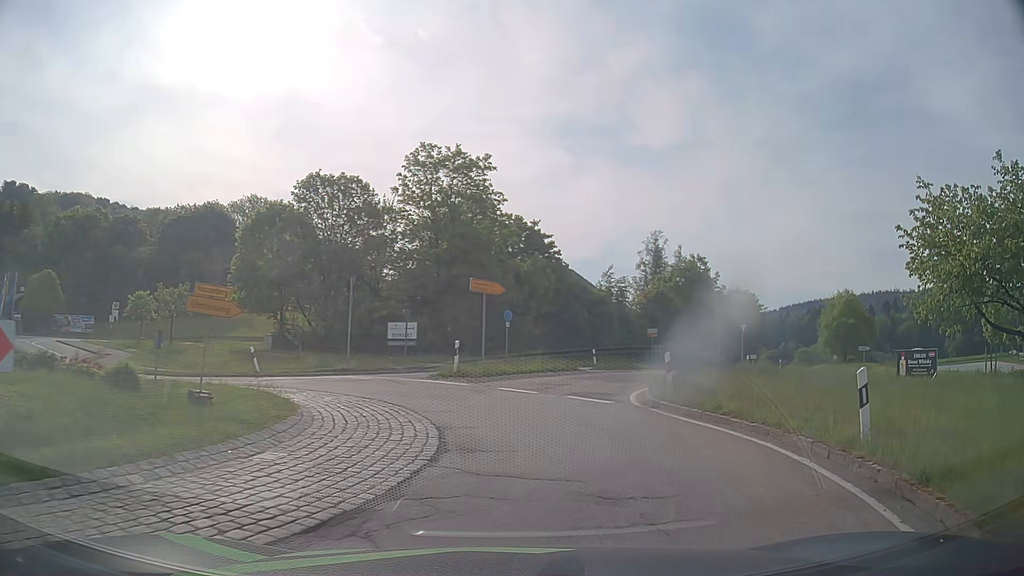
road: secondary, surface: asphalt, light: Day
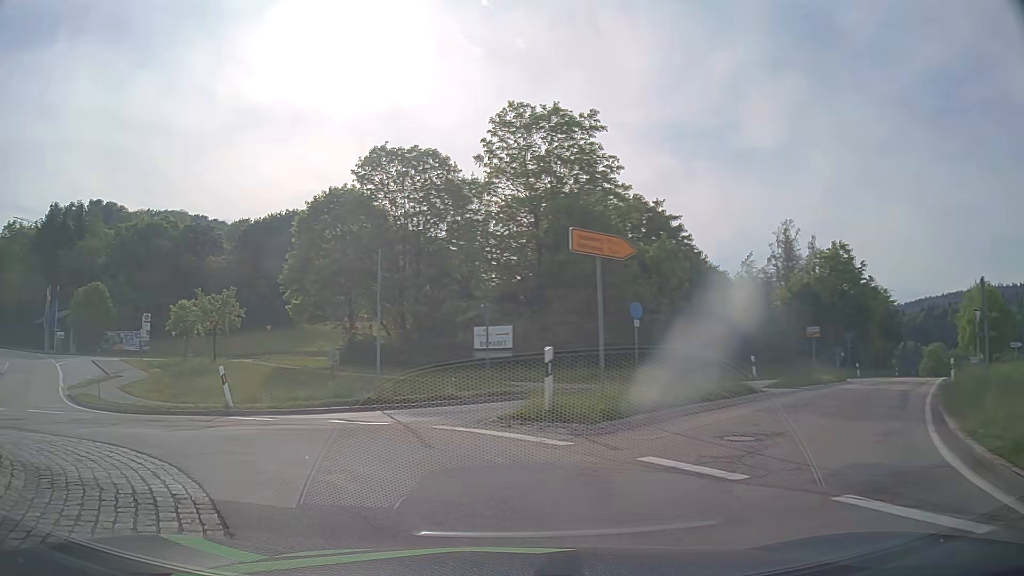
(+0.2, +11.2) m; -9°
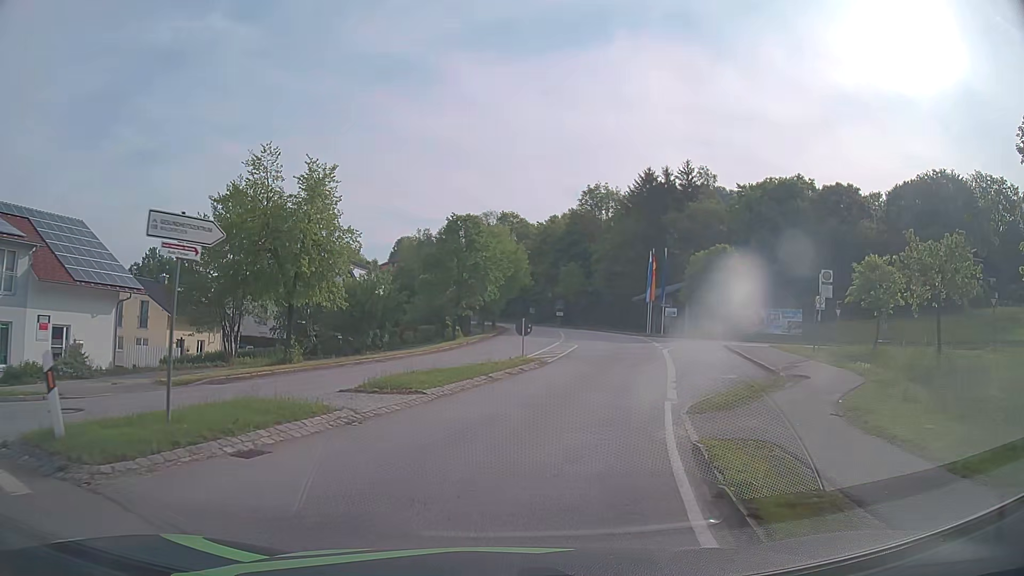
(-10.8, +15.9) m; -54°
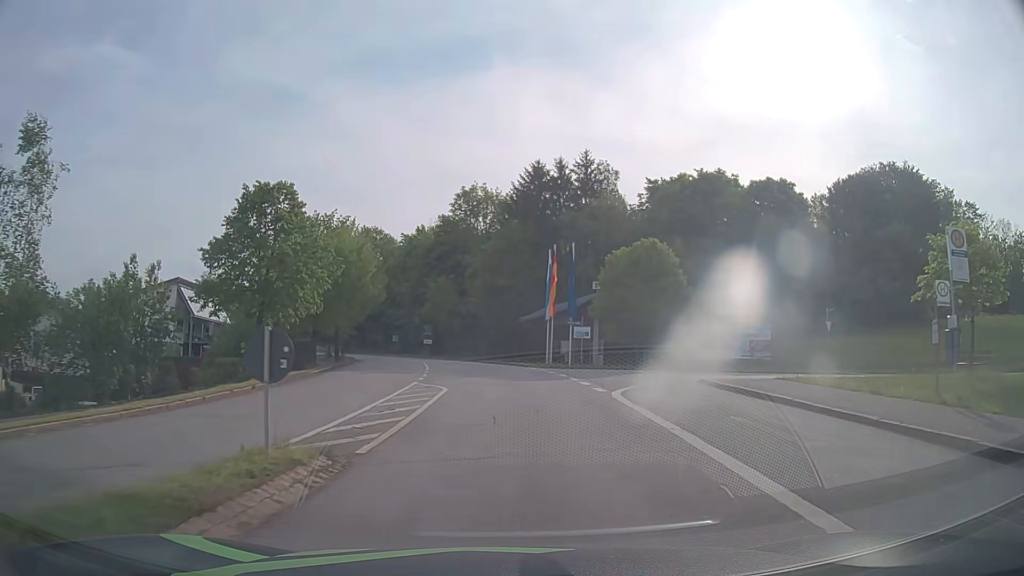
(+1.5, +16.3) m; +10°
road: tertiary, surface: paved
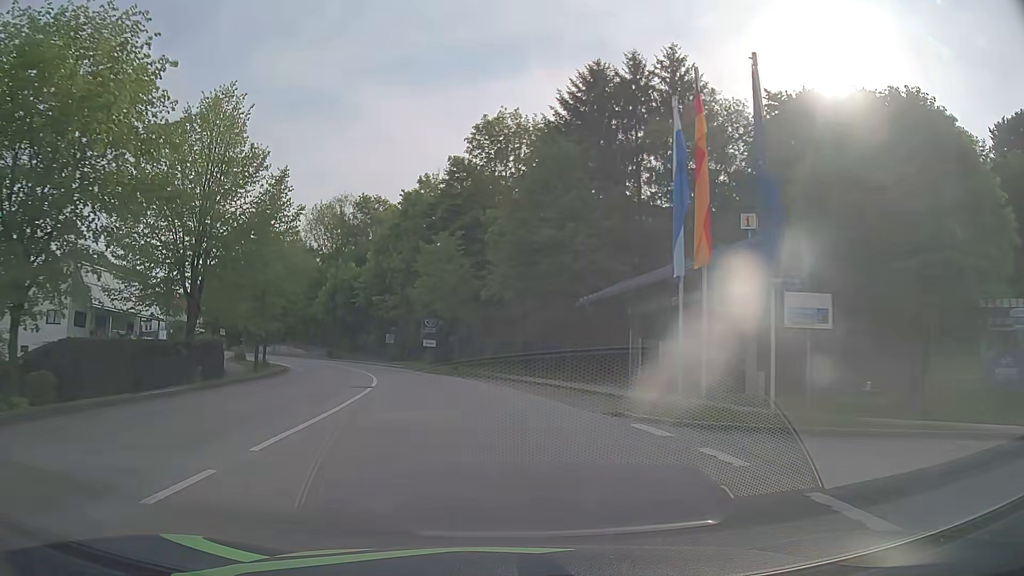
(+0.1, +26.8) m; -2°
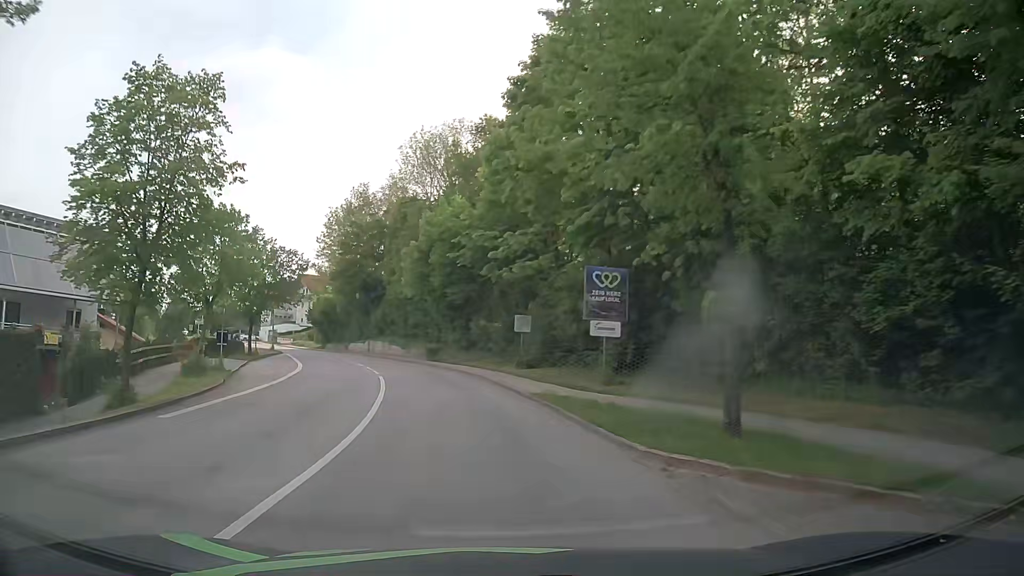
(-3.3, +29.1) m; -14°
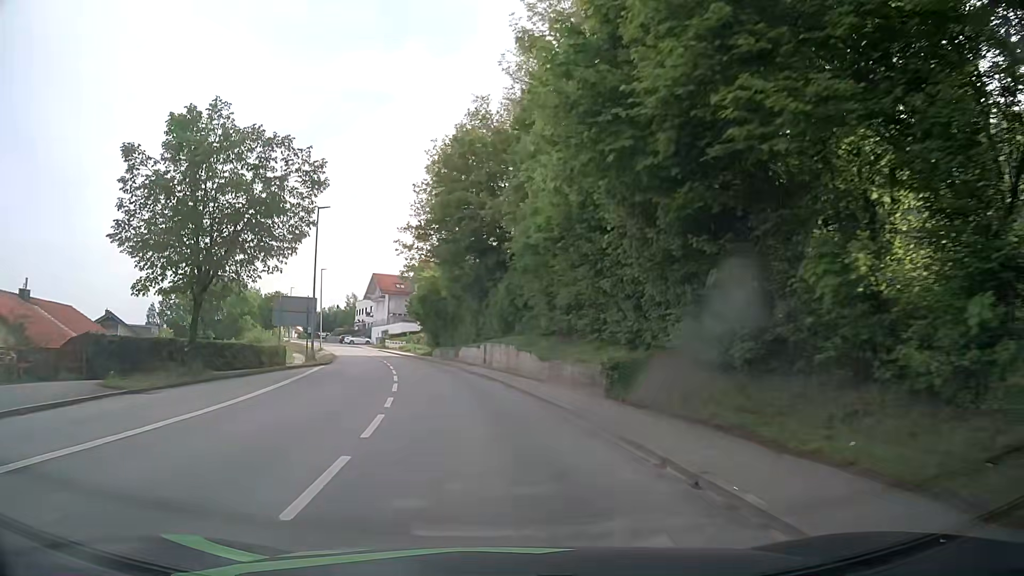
(-3.6, +28.9) m; -13°
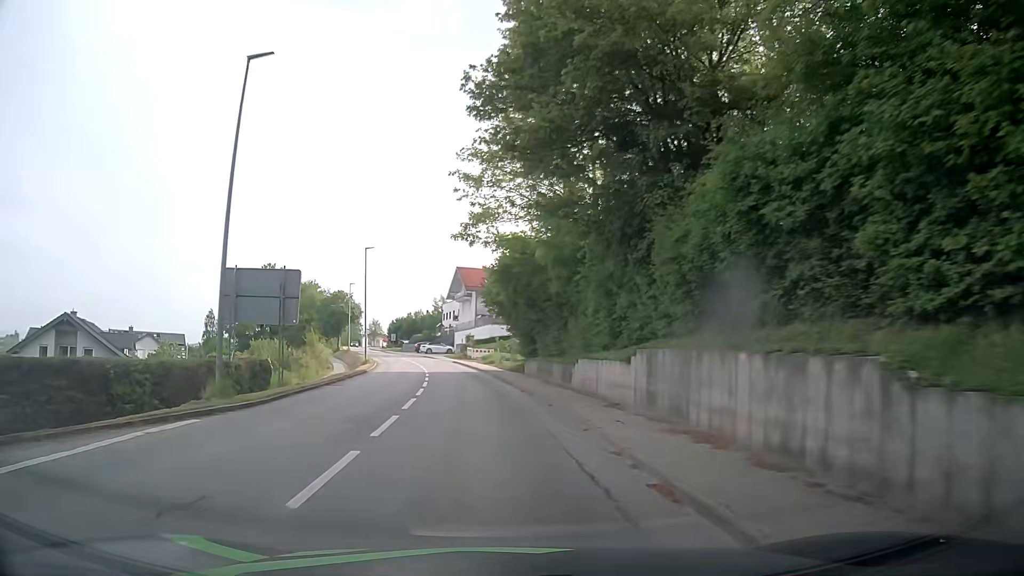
(-1.5, +22.2) m; -8°
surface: asphalt
(0, +10) (-1, +20) (-2, +30) (-3, +40) (-5, +50) (-7, +59) (-10, +69) (-13, +79) (-16, +88) (-19, +98) m
